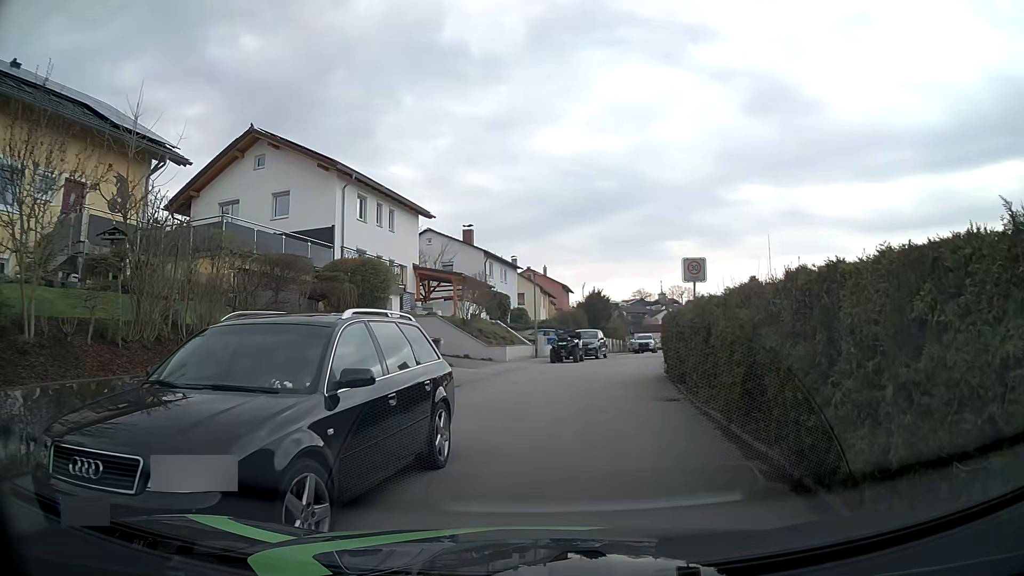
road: residential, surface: asphalt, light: Day
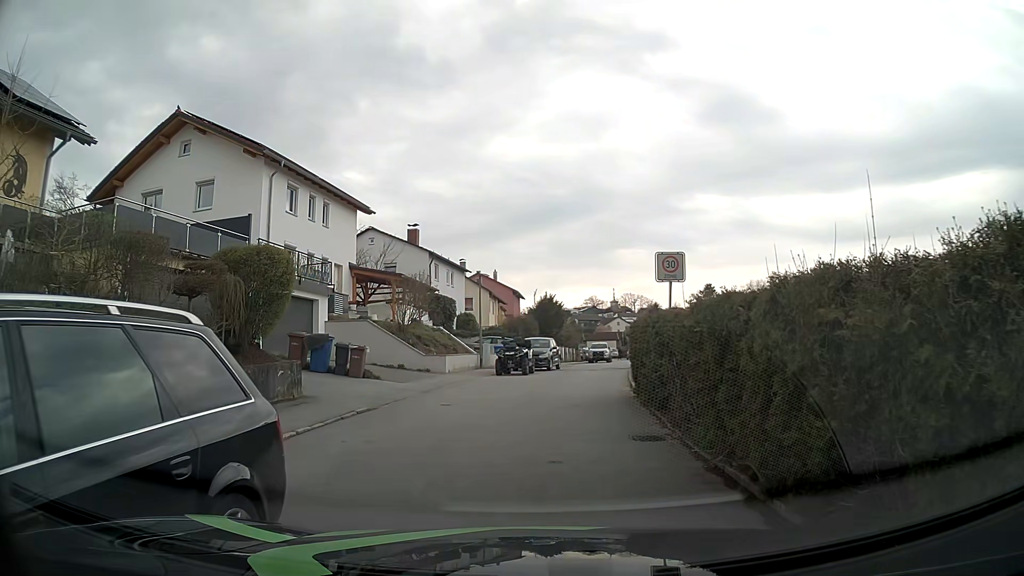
(+0.1, +3.4) m; +3°
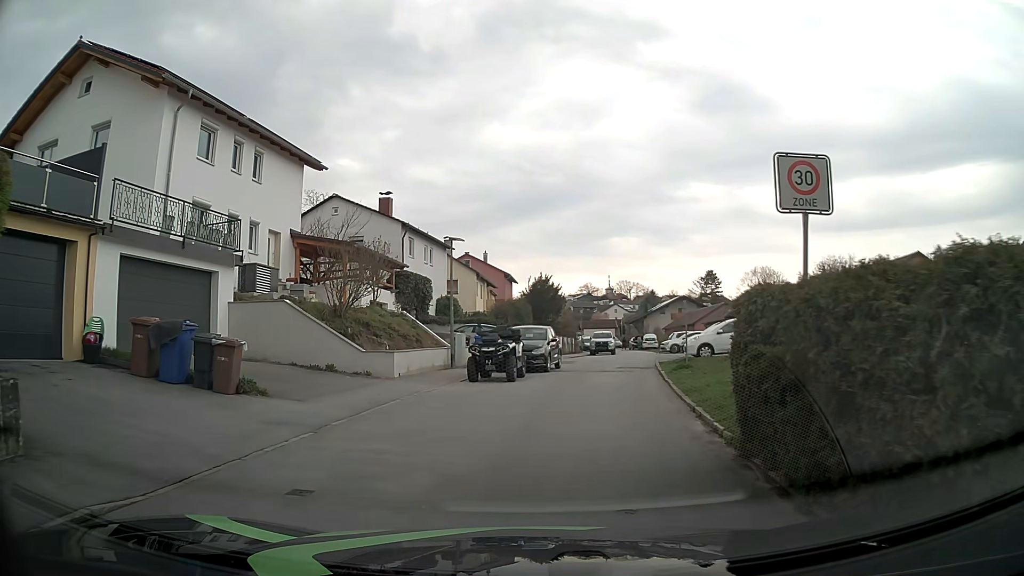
(+0.2, +8.3) m; +1°
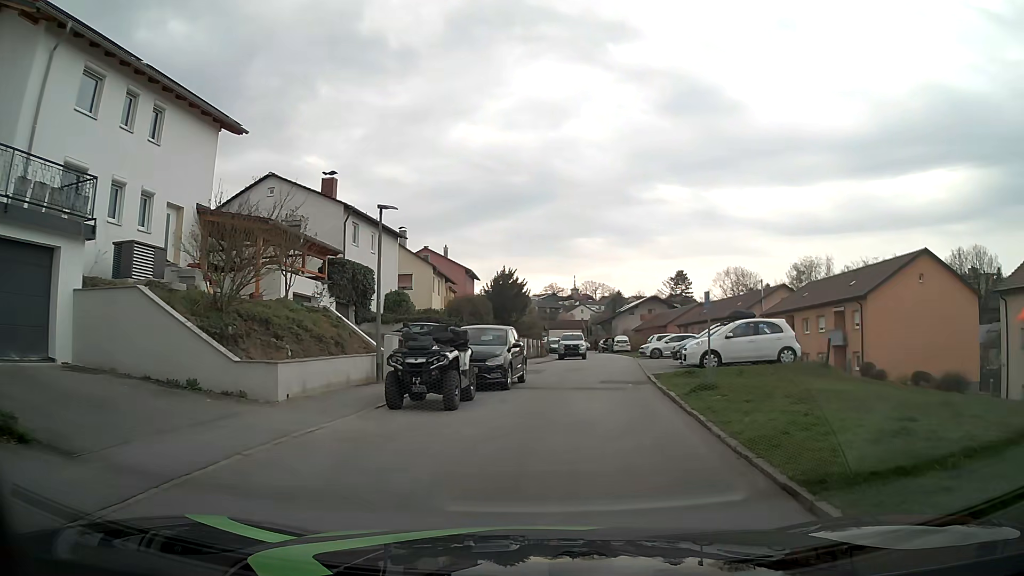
(+0.1, +5.8) m; +3°
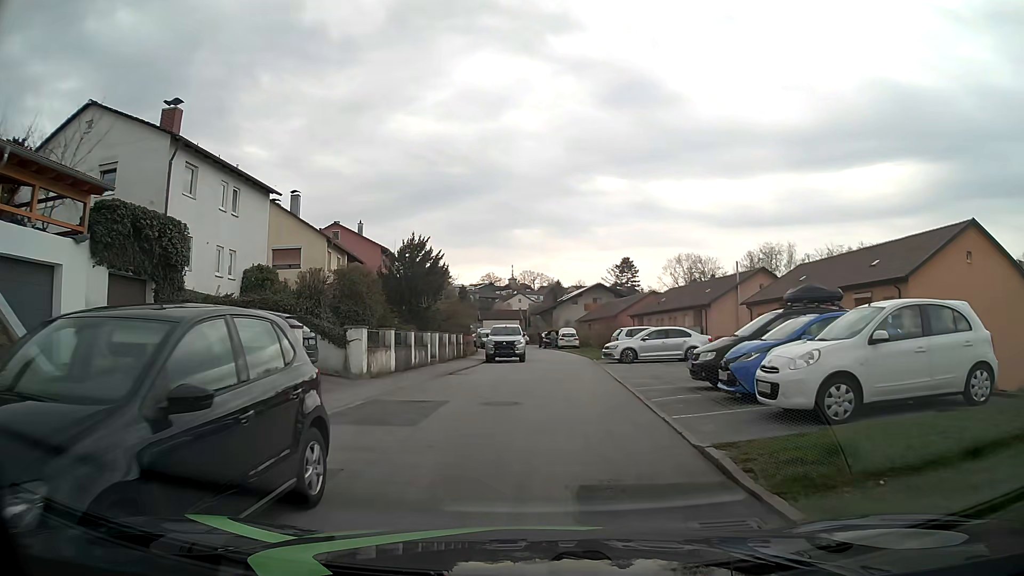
(+0.9, +12.7) m; +6°
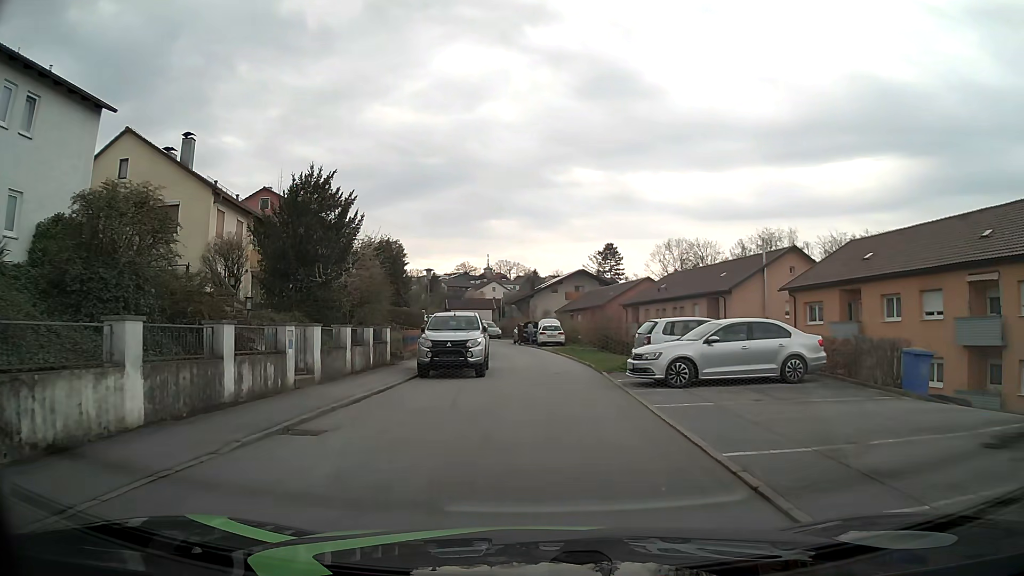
(0.0, +13.1) m; +2°
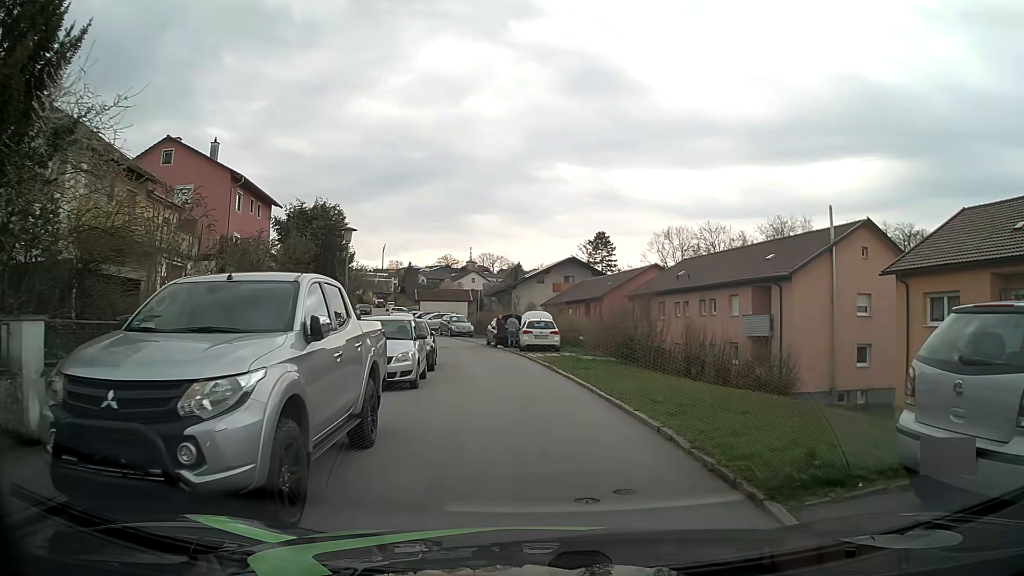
(-0.1, +13.8) m; +1°
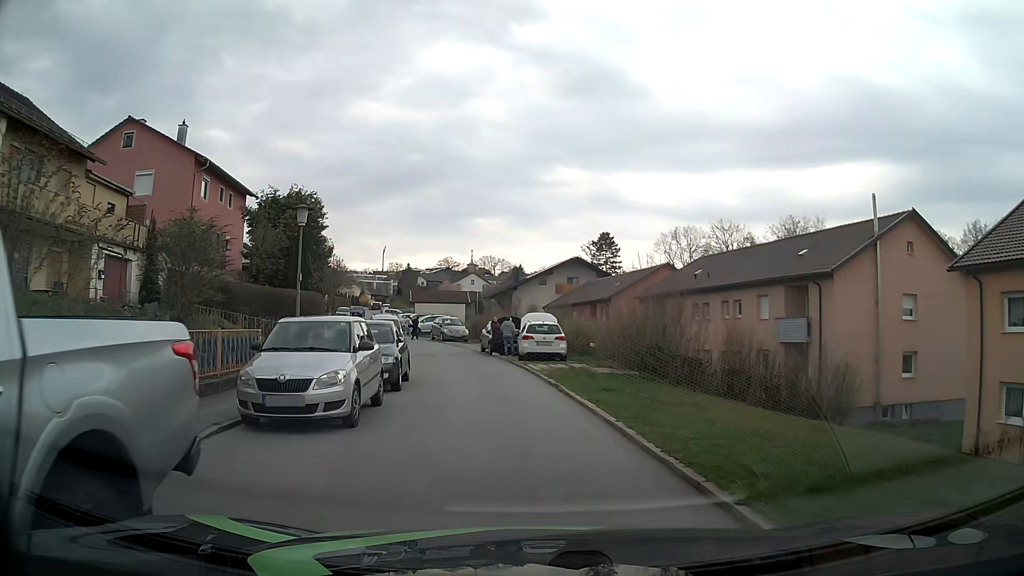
(0.0, +5.0) m; 0°
(0, +10) (-2, +20) (-4, +30) (-6, +39) (-10, +49) (-14, +58) (-17, +67) (-19, +77) (-21, +87) (-23, +97) m
